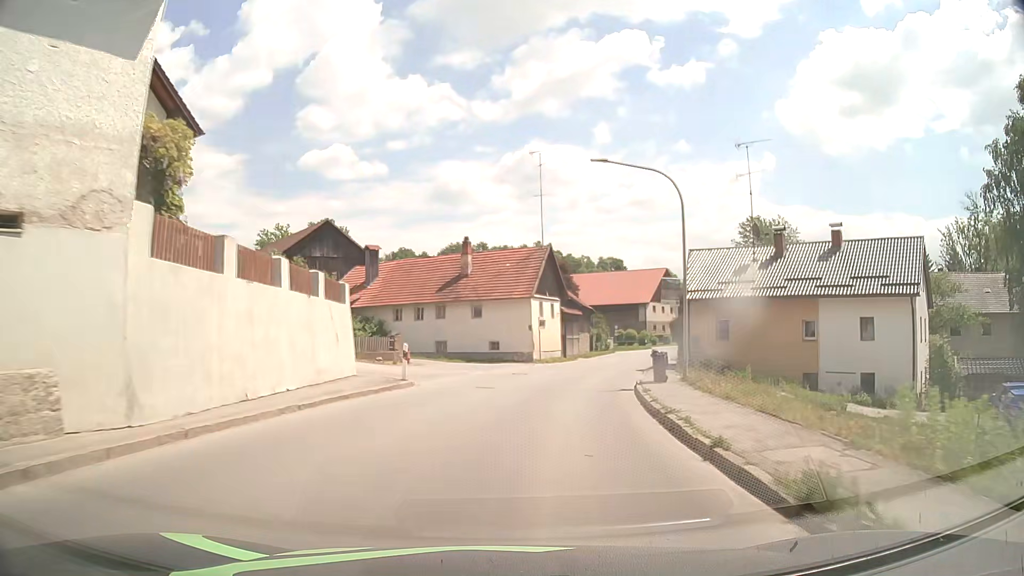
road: secondary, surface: asphalt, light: Day
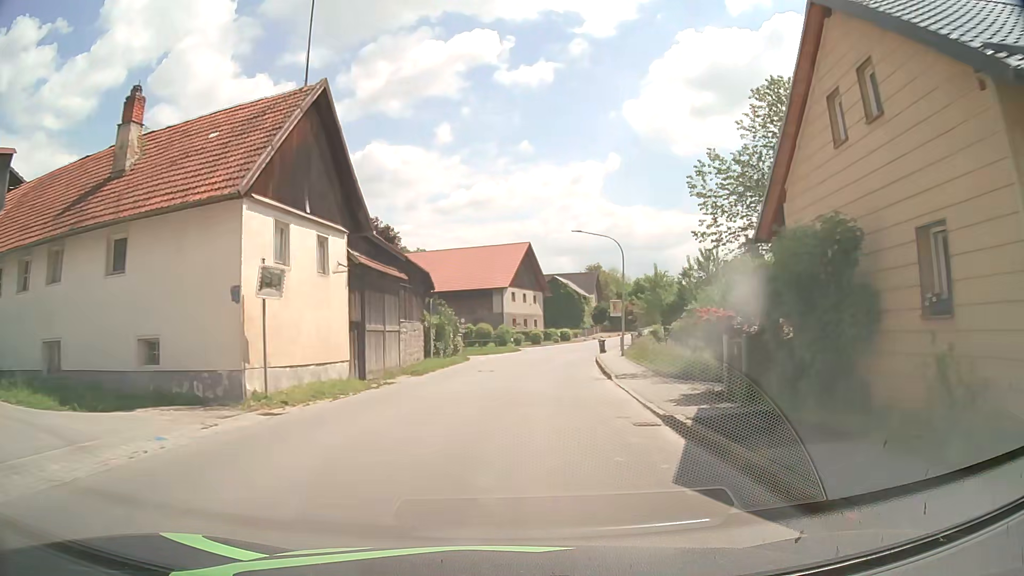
(+3.3, +30.3) m; +13°
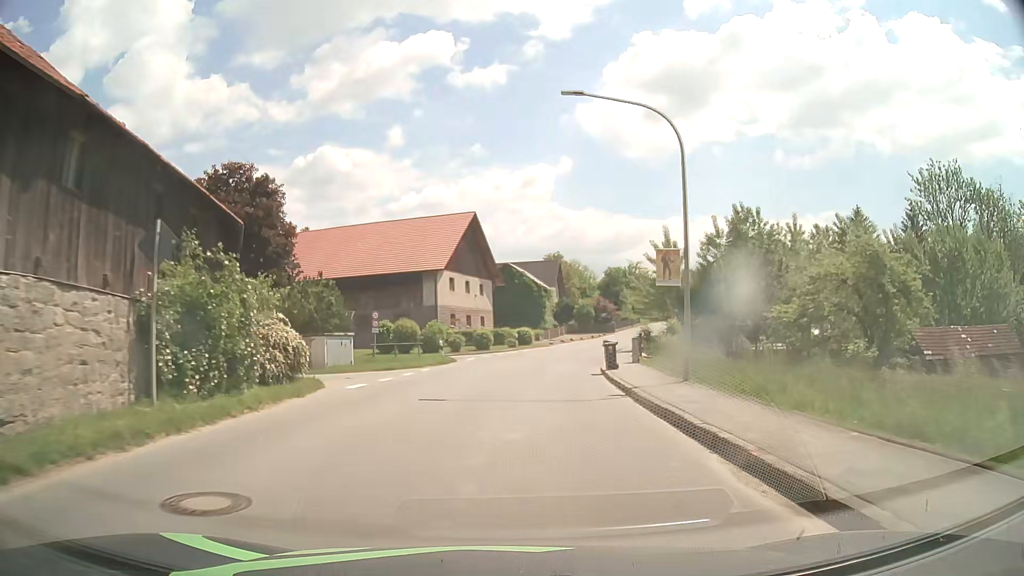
(+1.2, +22.9) m; +5°
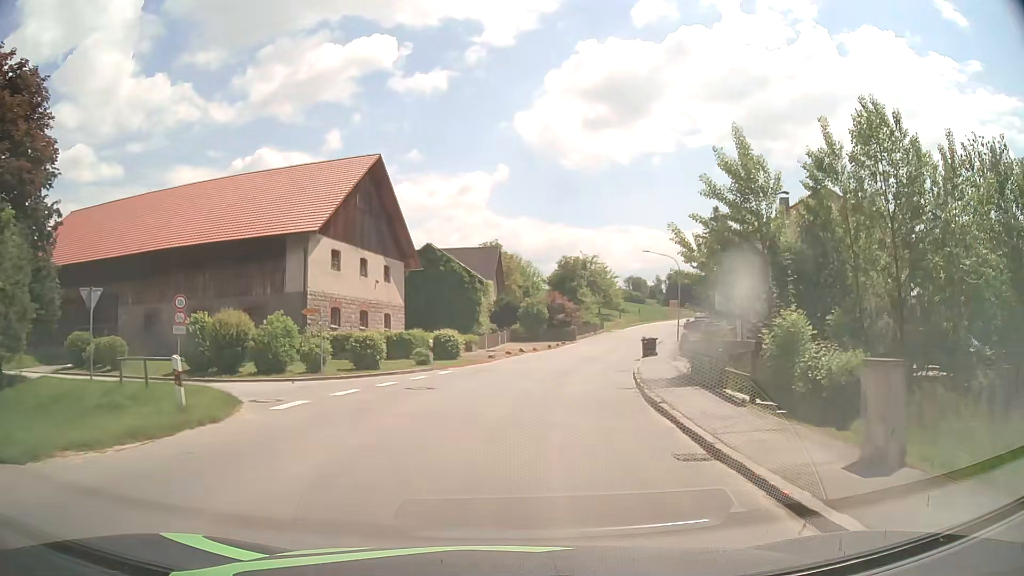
(+0.8, +22.7) m; +5°
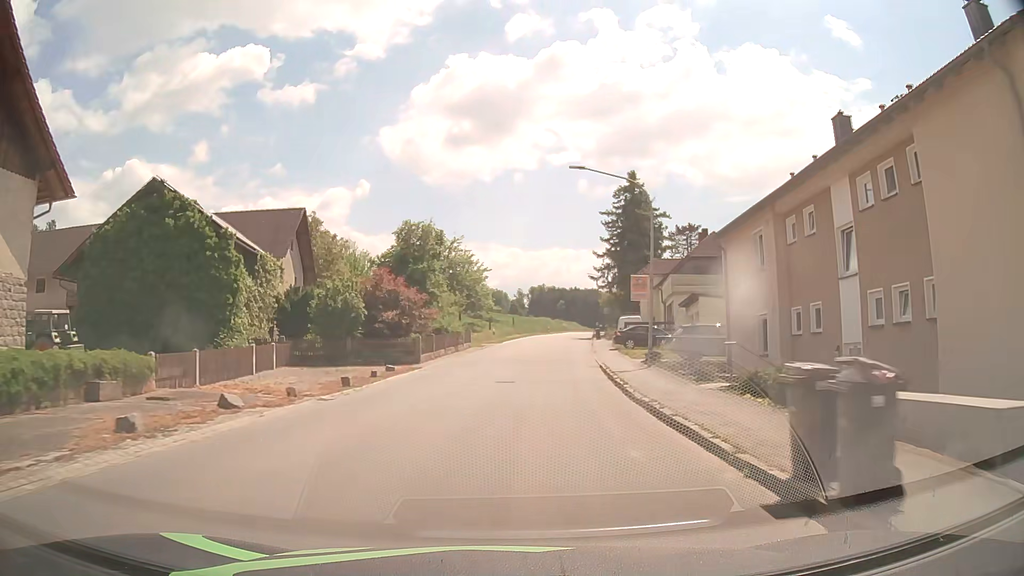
(+3.4, +29.9) m; +12°
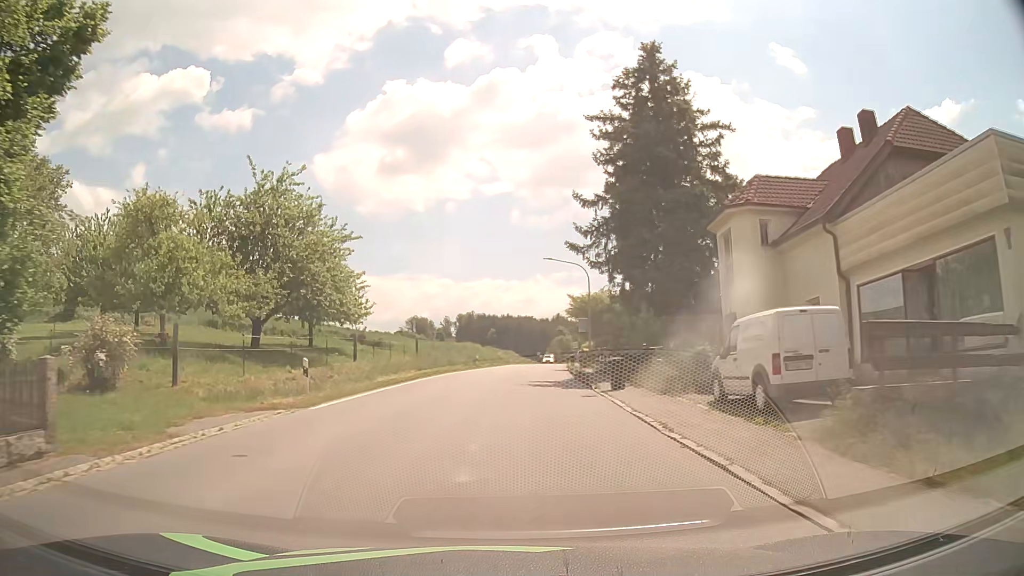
(+2.3, +37.1) m; +6°
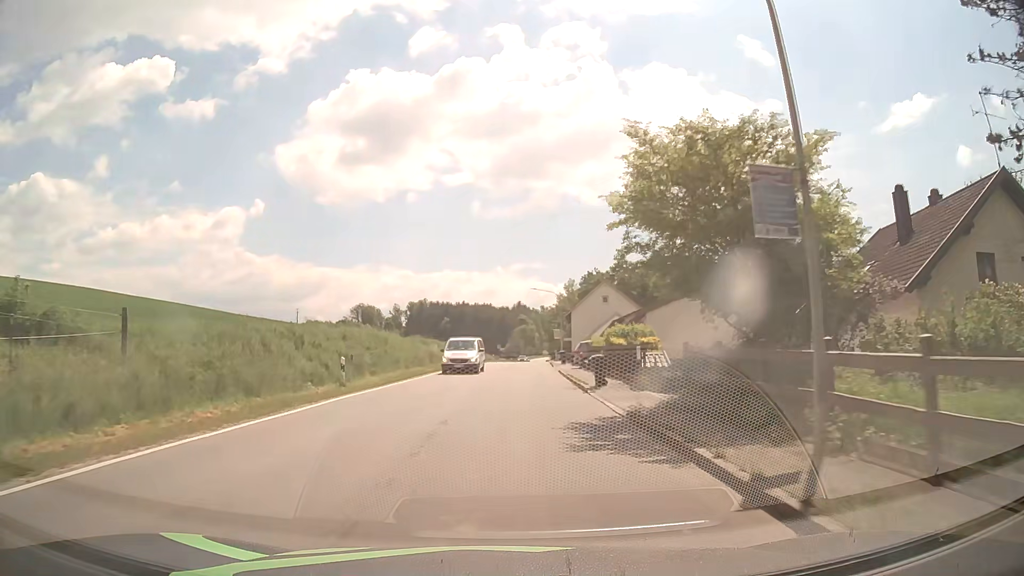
(+1.5, +37.1) m; +4°
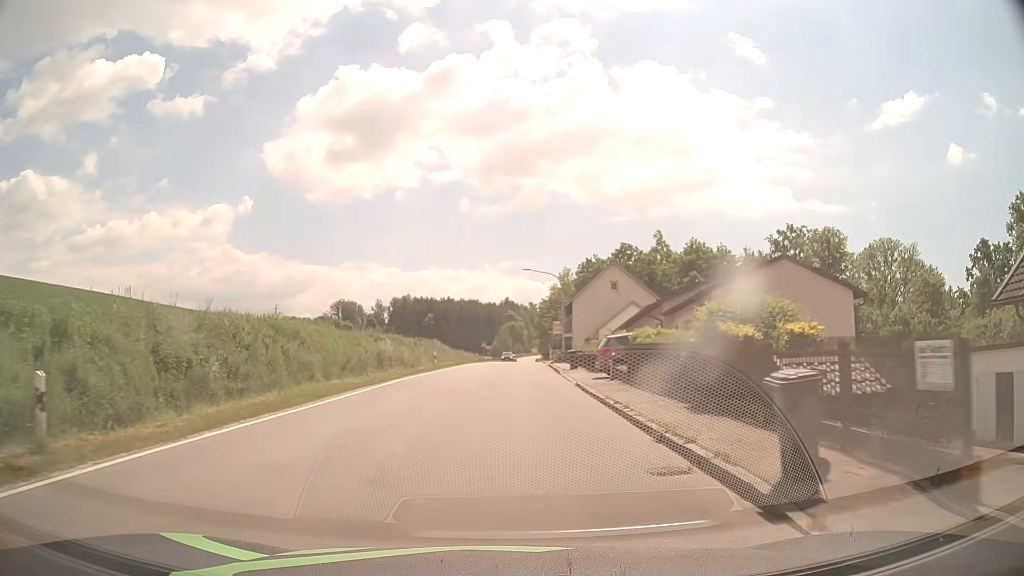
(+0.1, +15.2) m; +1°
(0, +10) (0, +20) (0, +30) (+1, +40) (+1, +50) (+1, +60) (+2, +70) (+2, +80) (+2, +90) (+3, +100) m
